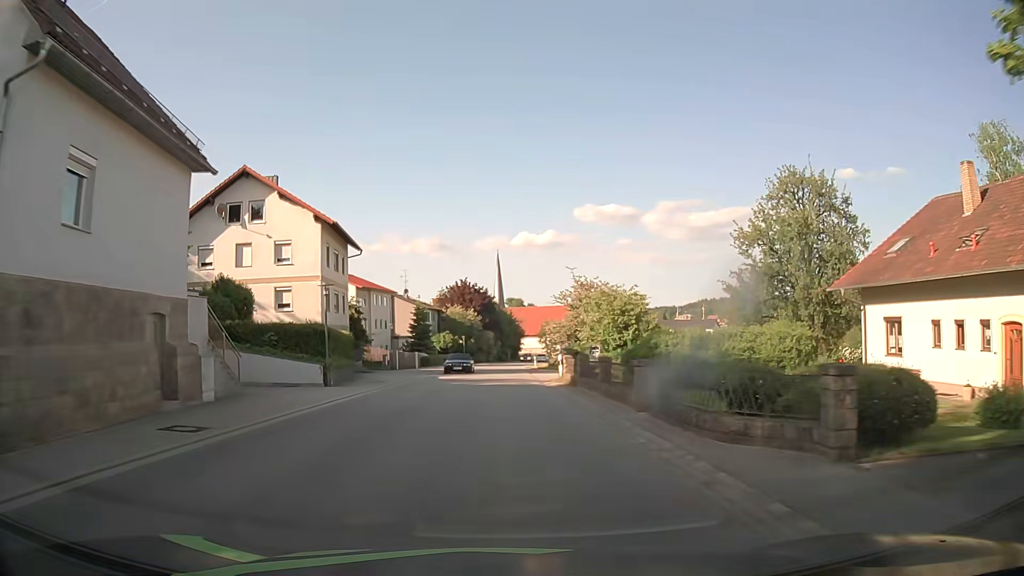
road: tertiary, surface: asphalt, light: Day
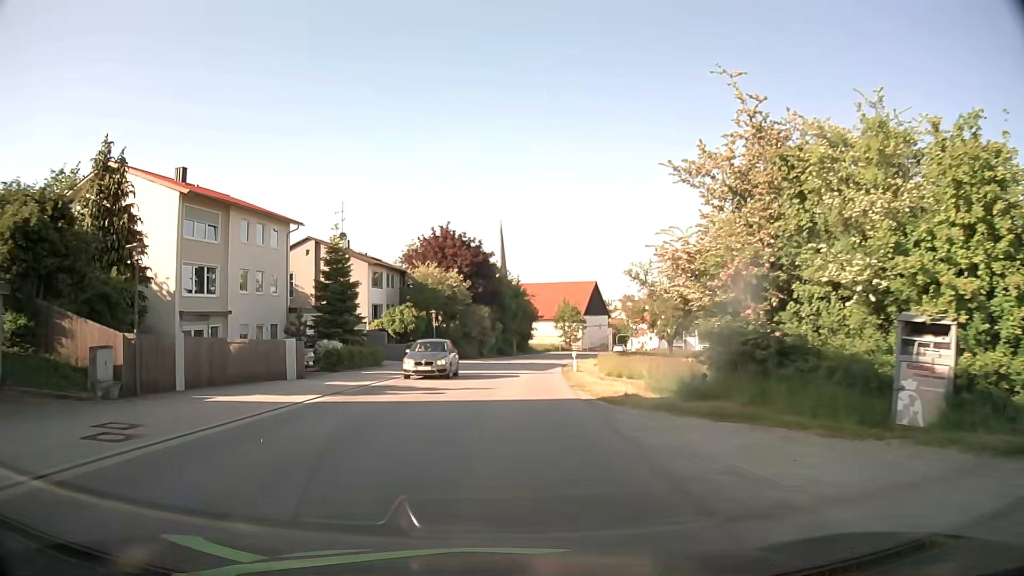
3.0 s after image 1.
(-0.2, +40.8) m; -1°
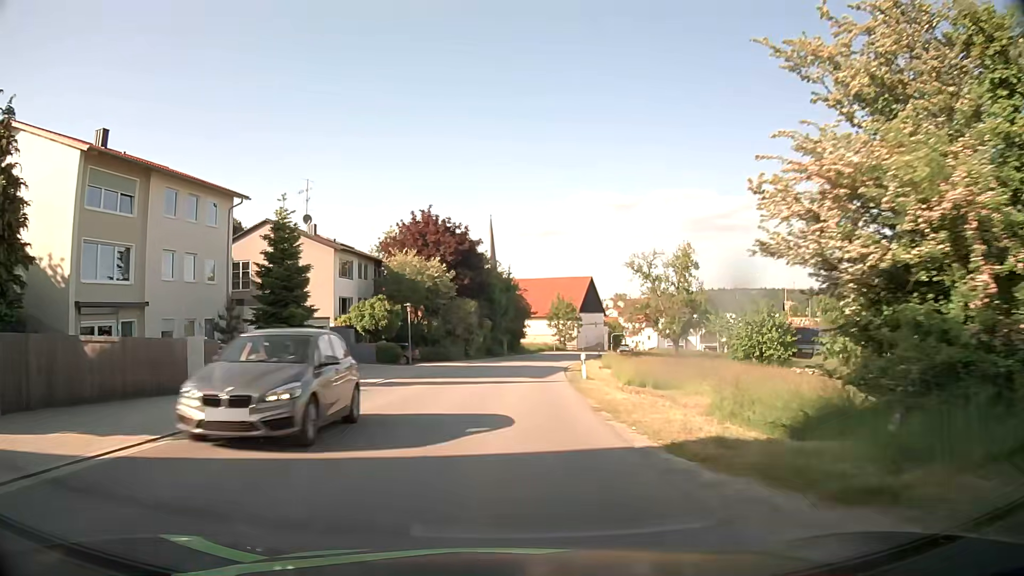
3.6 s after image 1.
(+0.1, +8.1) m; +1°
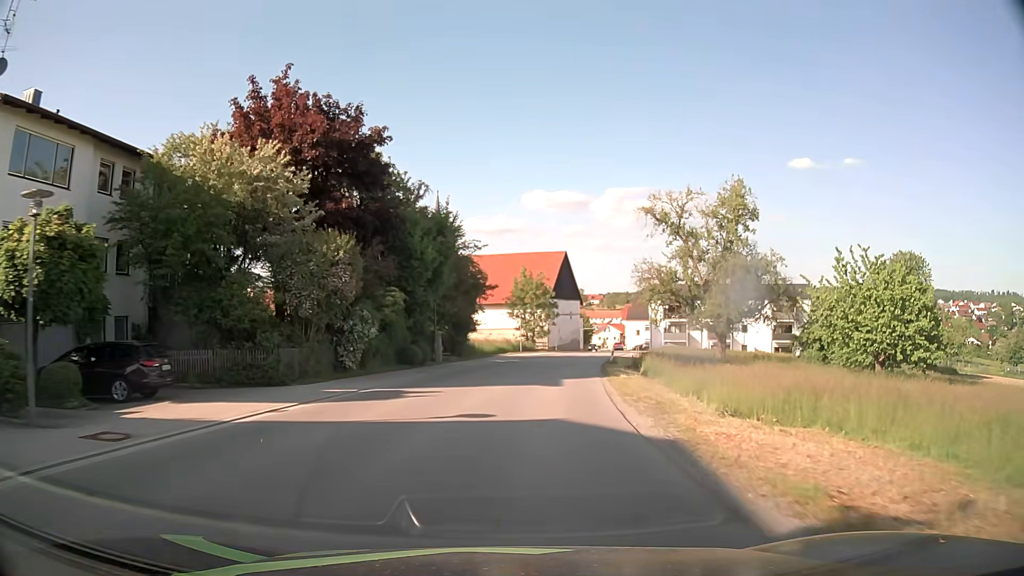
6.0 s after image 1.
(+1.0, +32.1) m; +4°
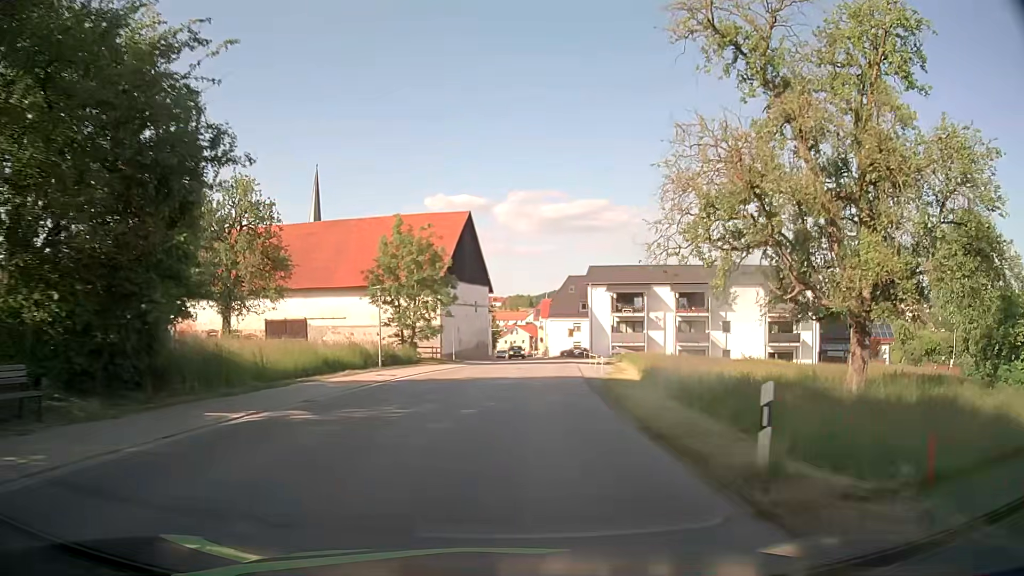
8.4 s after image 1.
(+2.4, +31.7) m; +8°
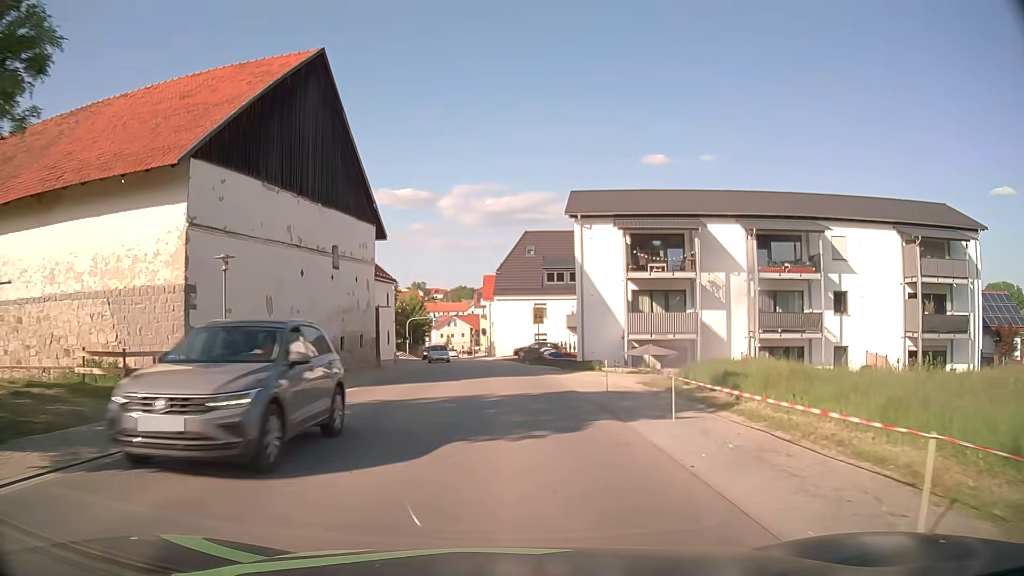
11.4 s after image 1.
(+2.1, +36.3) m; +5°
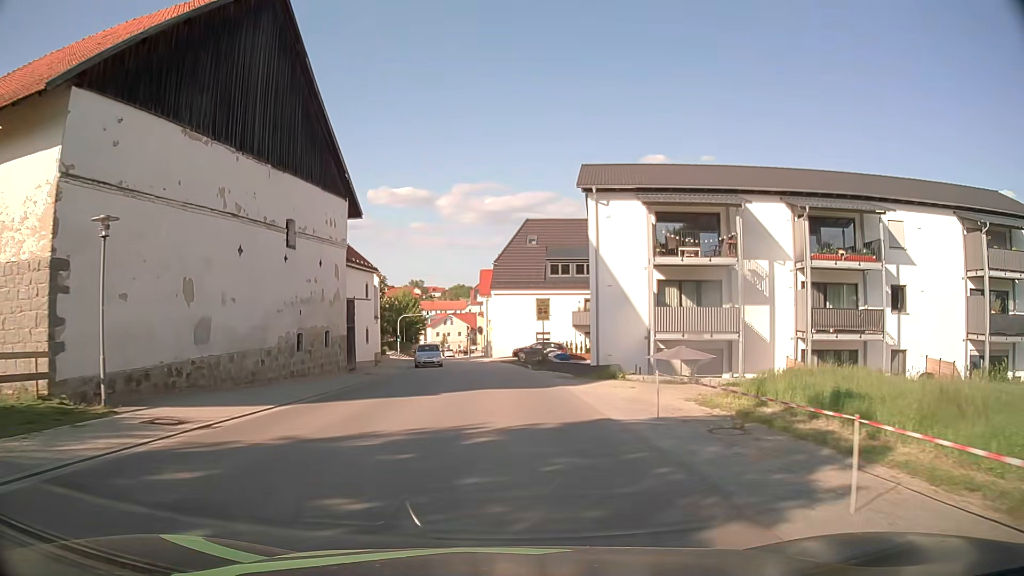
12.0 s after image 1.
(0.0, +6.3) m; 0°
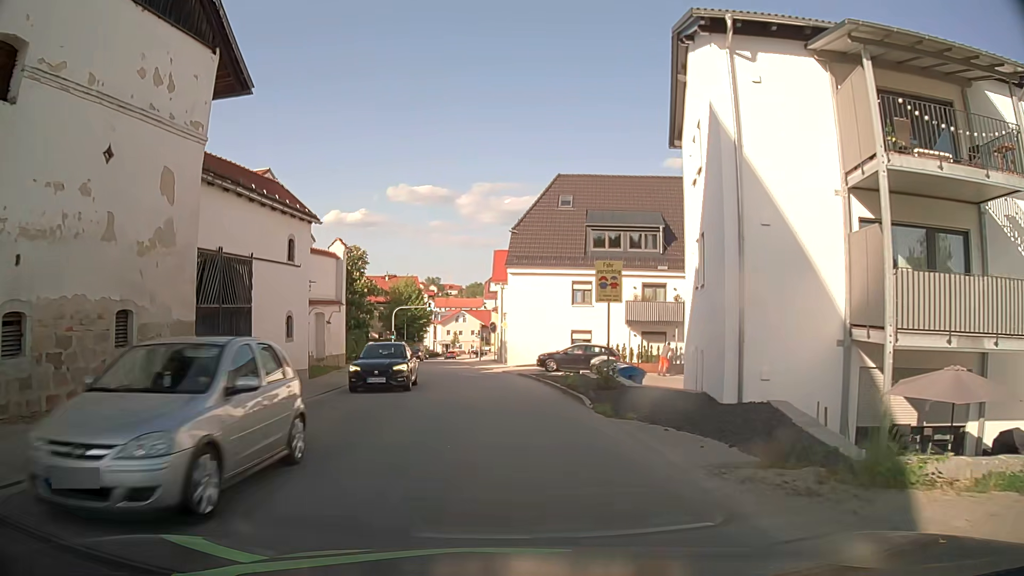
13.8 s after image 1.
(-0.2, +16.4) m; -2°
